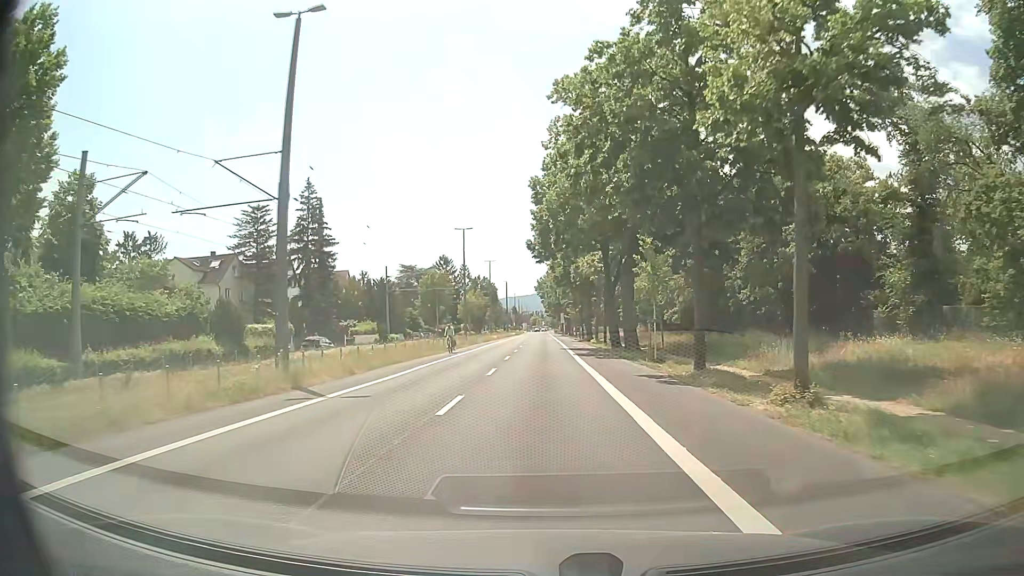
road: tertiary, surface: asphalt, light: Day
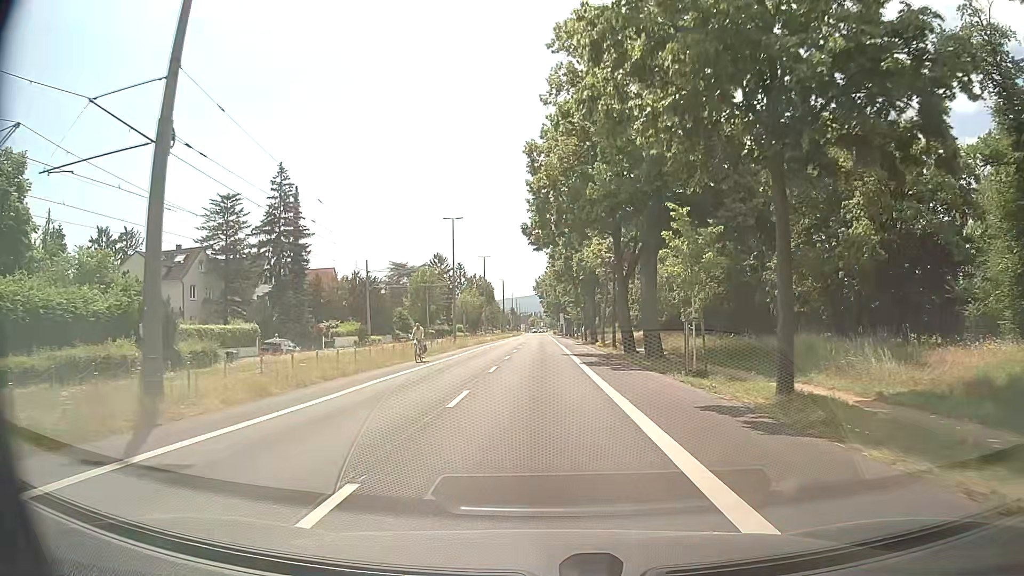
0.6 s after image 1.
(0.0, +7.6) m; 0°
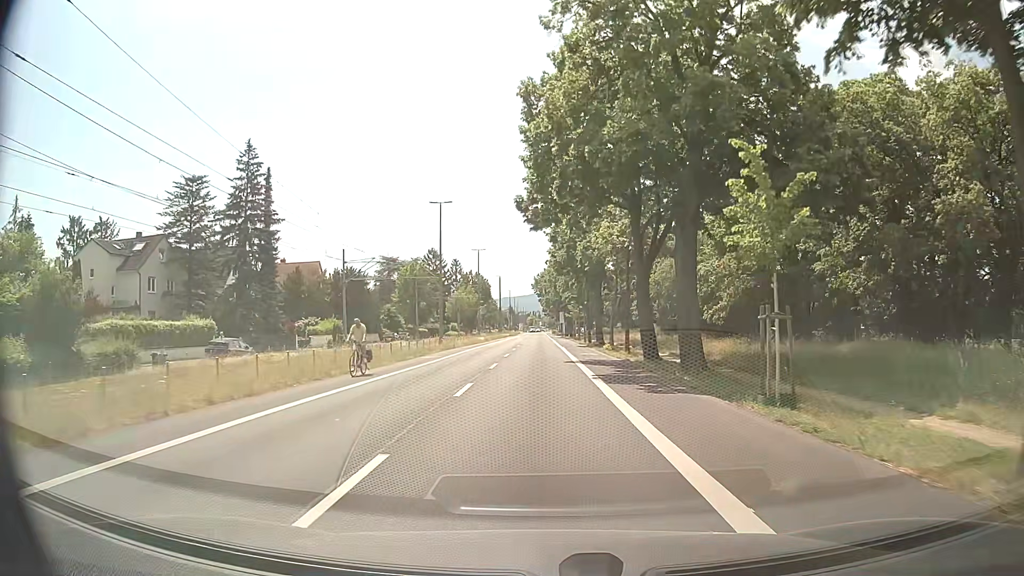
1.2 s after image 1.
(0.0, +7.6) m; 0°
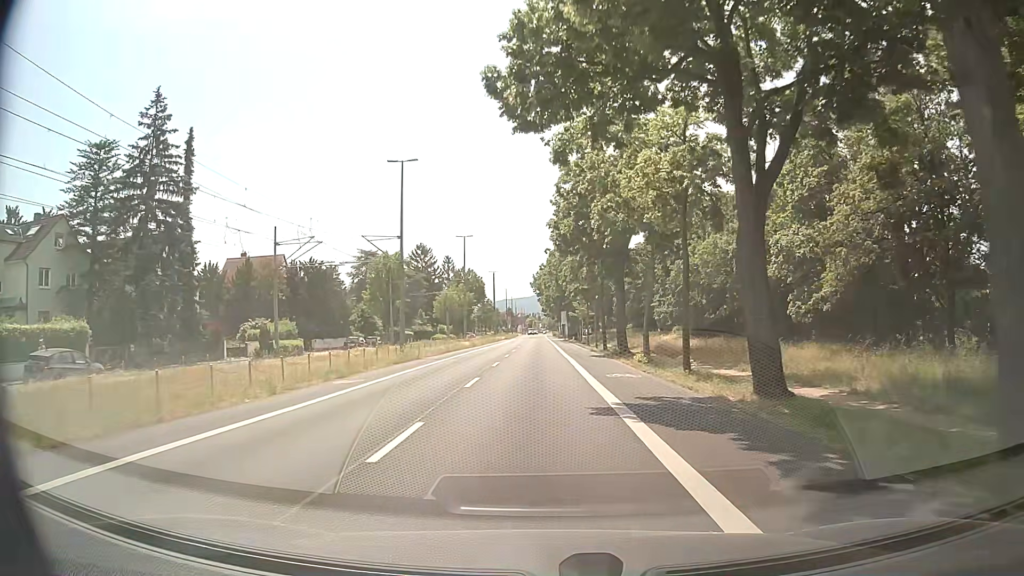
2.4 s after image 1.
(+0.1, +15.3) m; +1°
